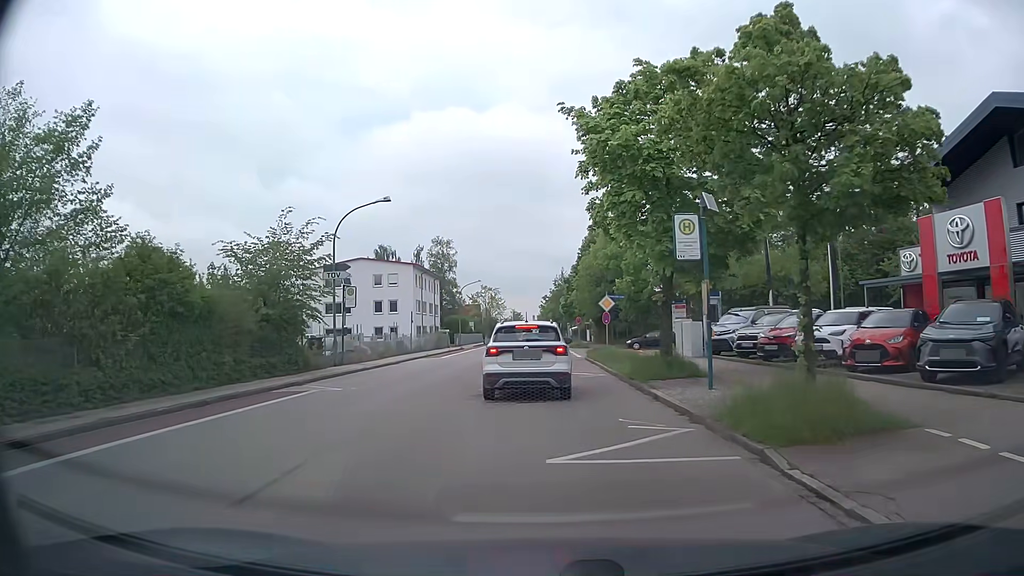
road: tertiary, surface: asphalt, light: Day
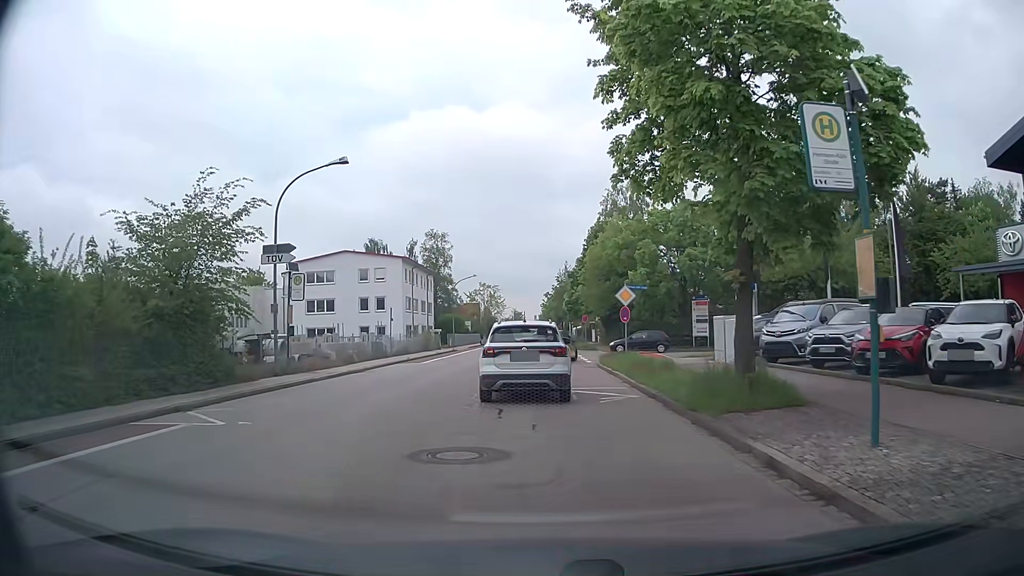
(0.0, +6.8) m; -1°
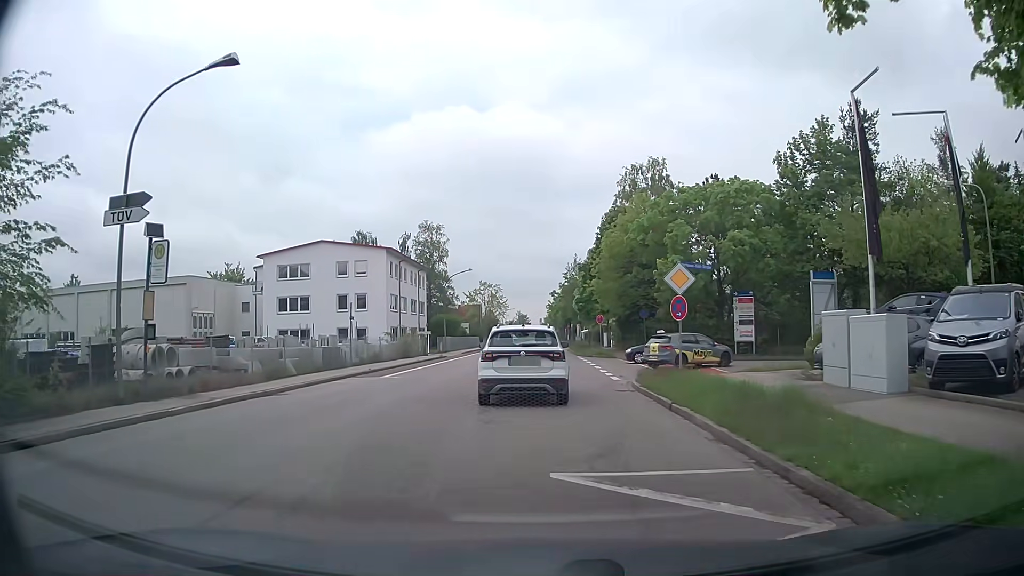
(+0.1, +9.6) m; 0°
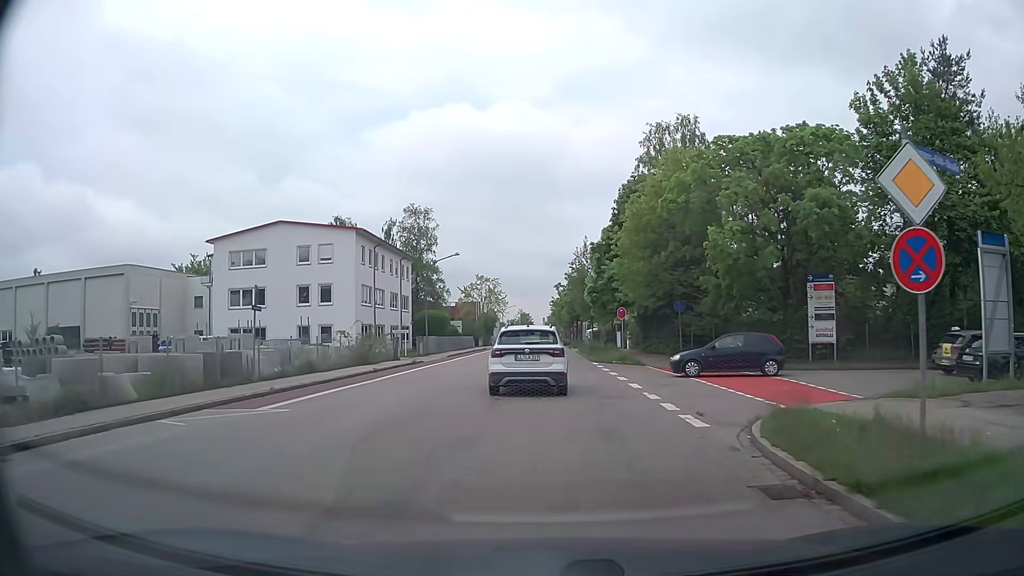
(0.0, +11.1) m; 0°
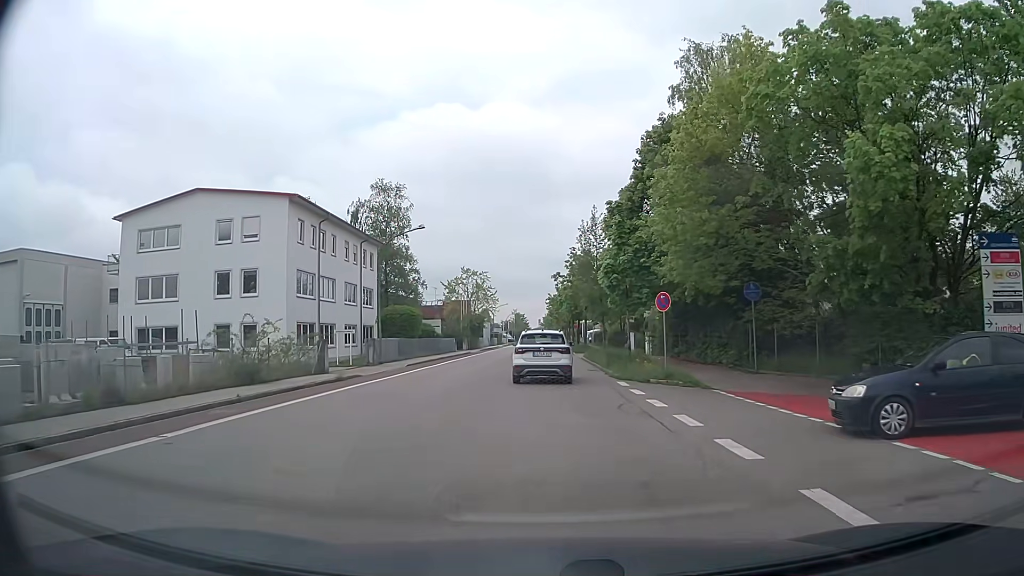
(+0.1, +13.2) m; 0°
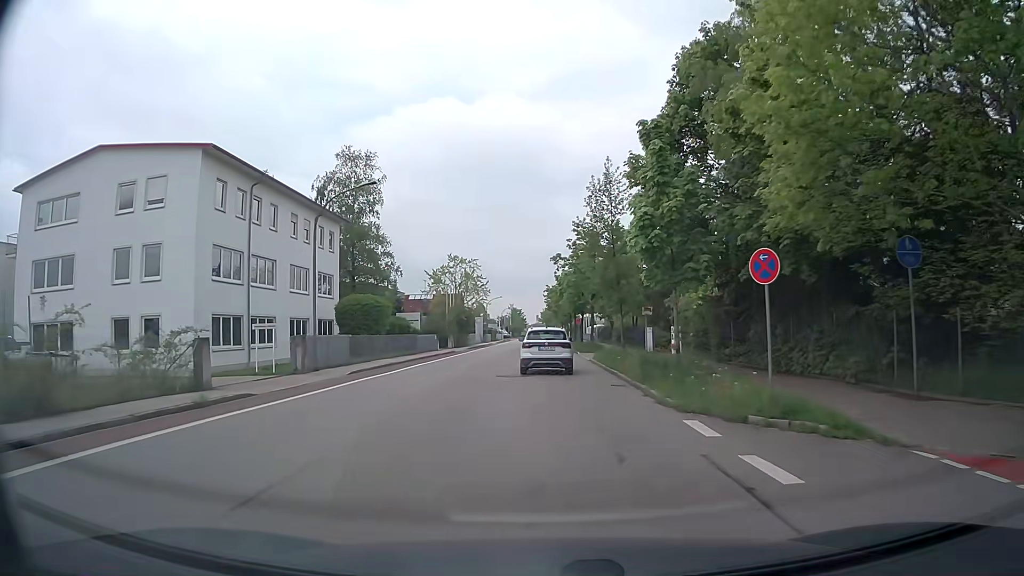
(+0.1, +10.4) m; +1°
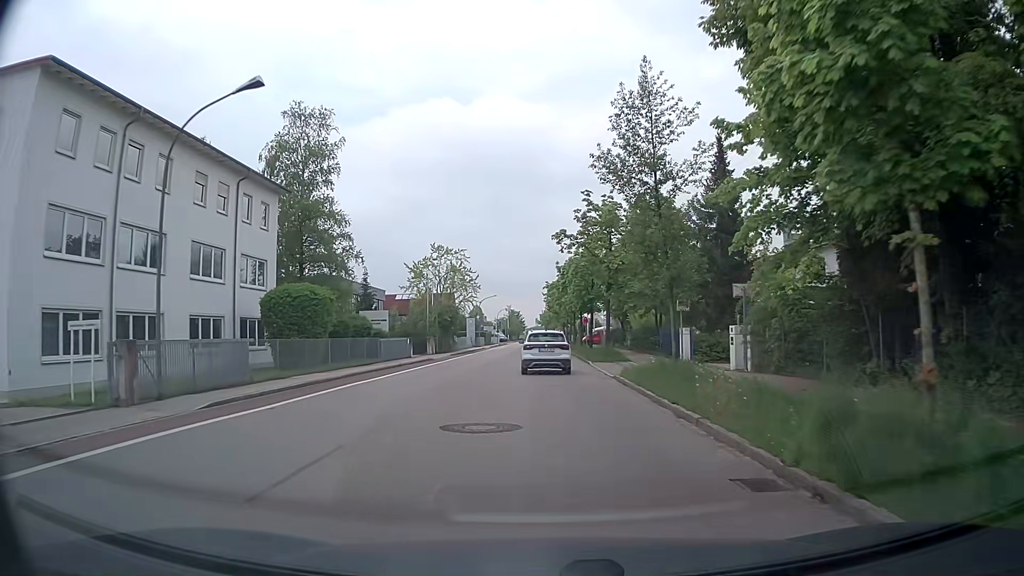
(0.0, +11.7) m; -1°
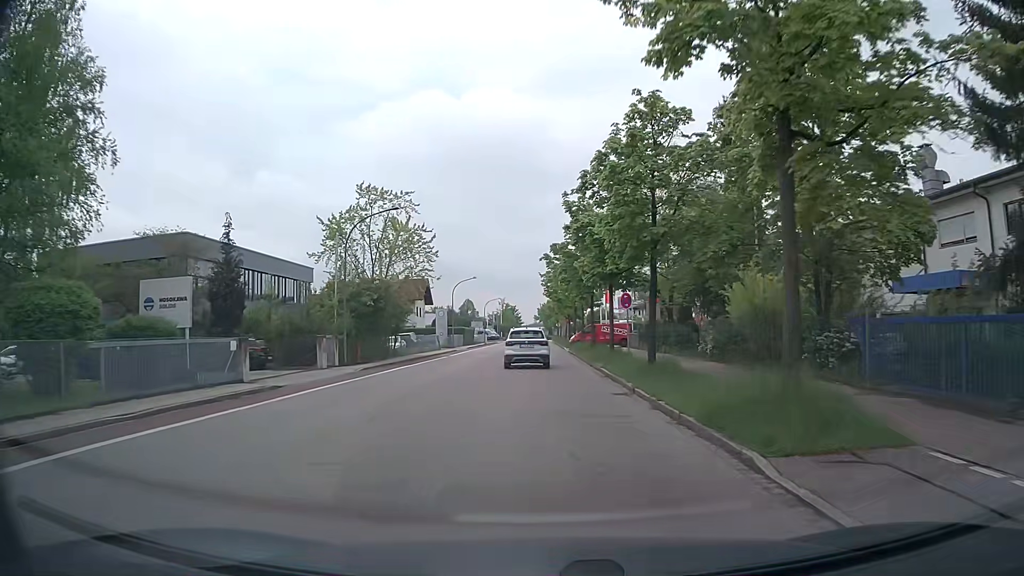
(+0.3, +26.5) m; +1°
(0, +10) (0, +20) (0, +30) (-1, +40) (-1, +50) (-1, +60) (-1, +70) (-1, +80) (-1, +90) (-1, +100) m
